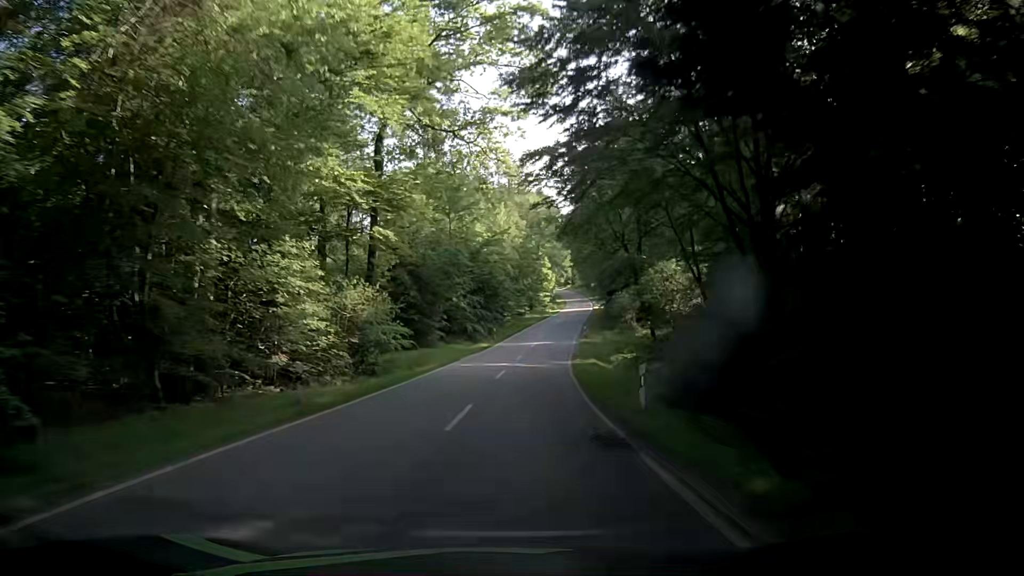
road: tertiary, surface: asphalt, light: Day
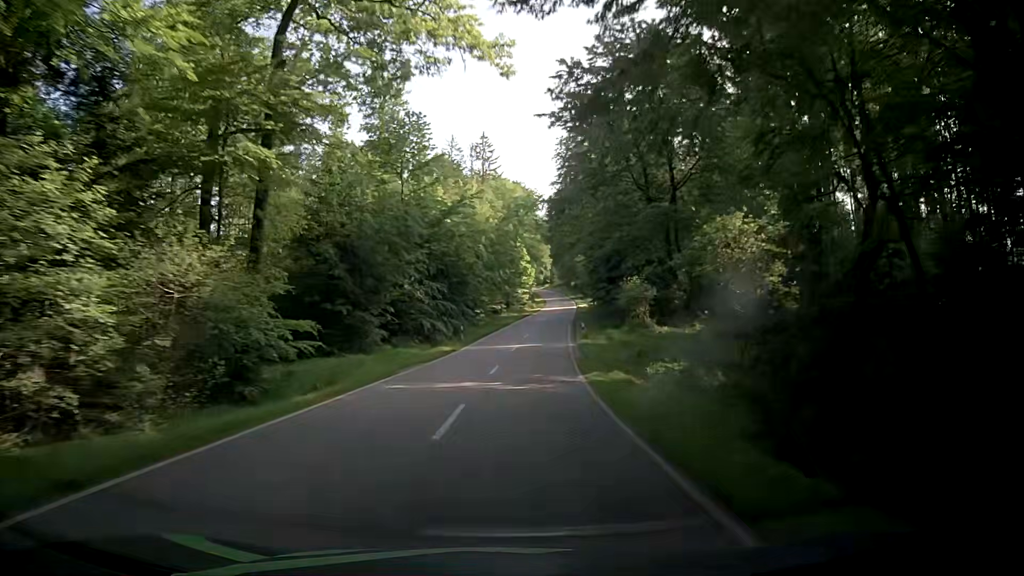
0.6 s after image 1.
(+0.2, +13.9) m; +2°
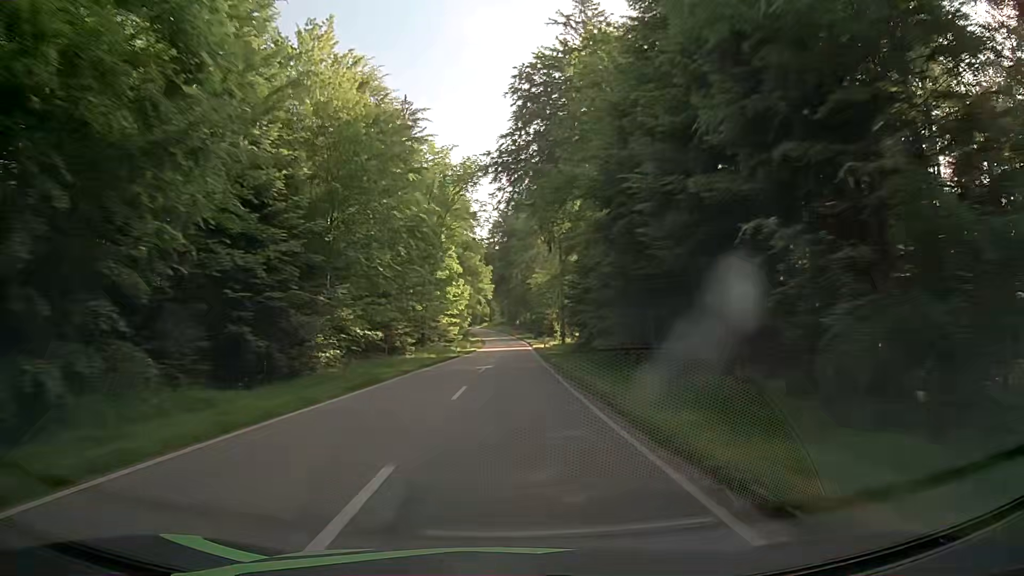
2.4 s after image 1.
(+2.2, +41.4) m; +6°
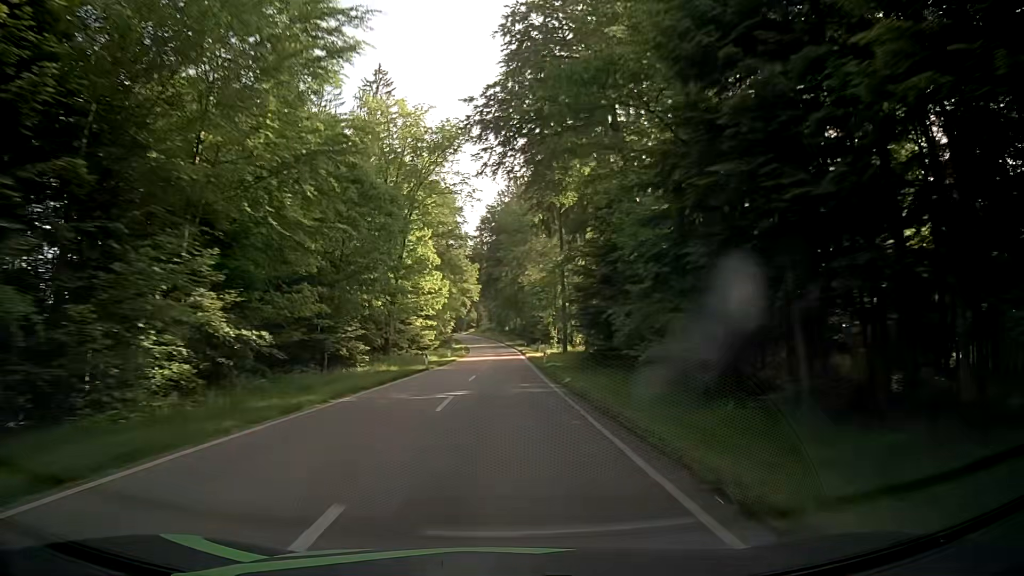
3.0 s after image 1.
(0.0, +13.6) m; +1°
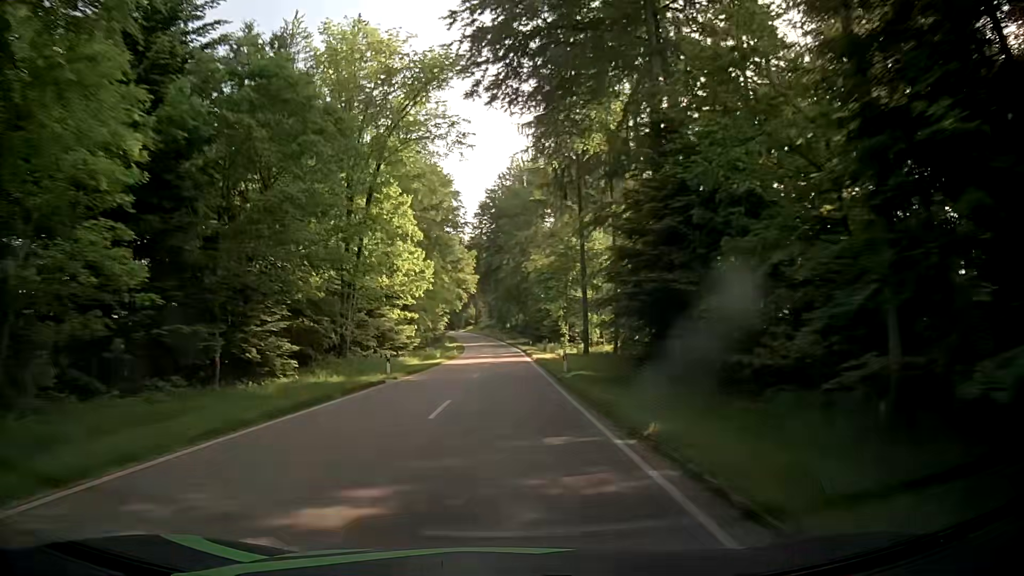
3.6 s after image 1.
(-0.1, +13.4) m; -1°
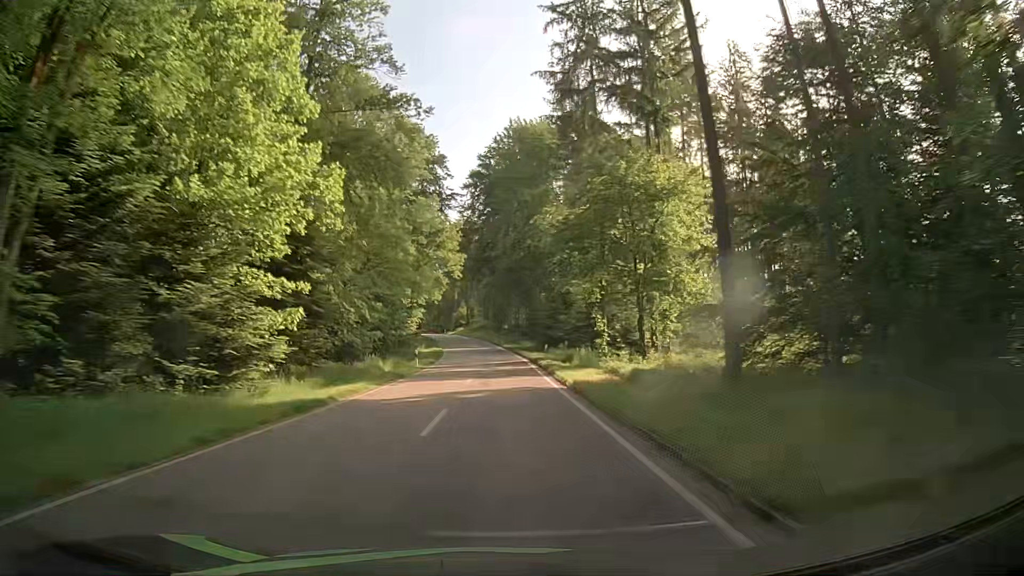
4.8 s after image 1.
(+0.2, +26.5) m; 0°
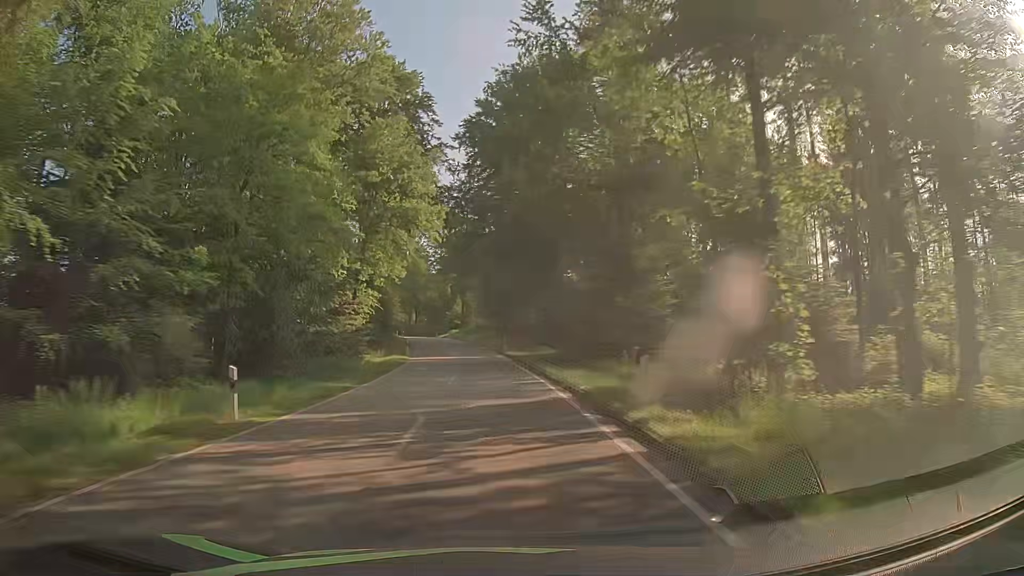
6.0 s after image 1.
(+0.4, +26.1) m; +1°
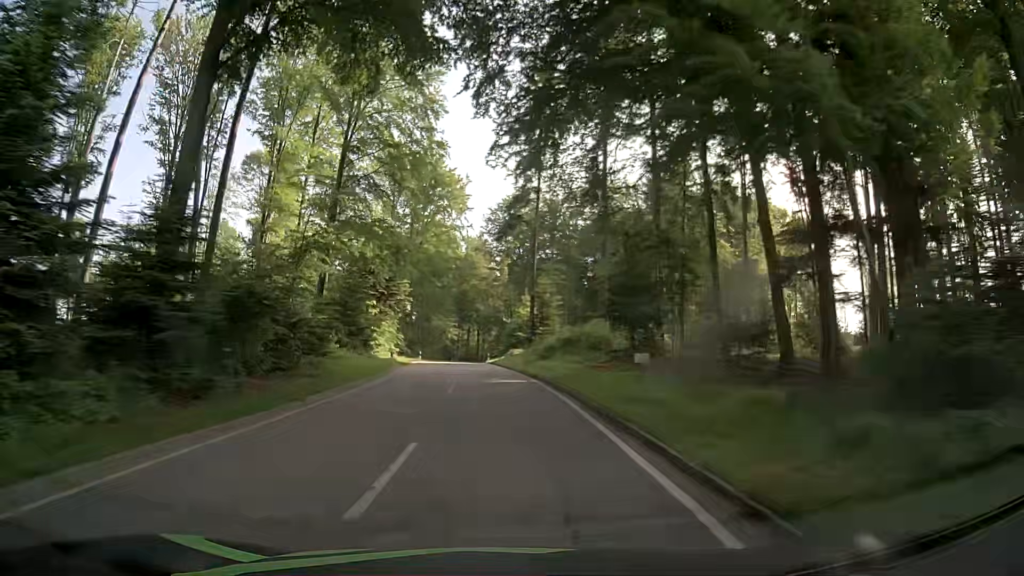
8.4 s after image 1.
(-2.7, +51.1) m; -7°
(0, +10) (0, +20) (-1, +30) (-2, +40) (-2, +50) (-3, +60) (-3, +70) (-3, +80) (-3, +90) (-3, +100) m
